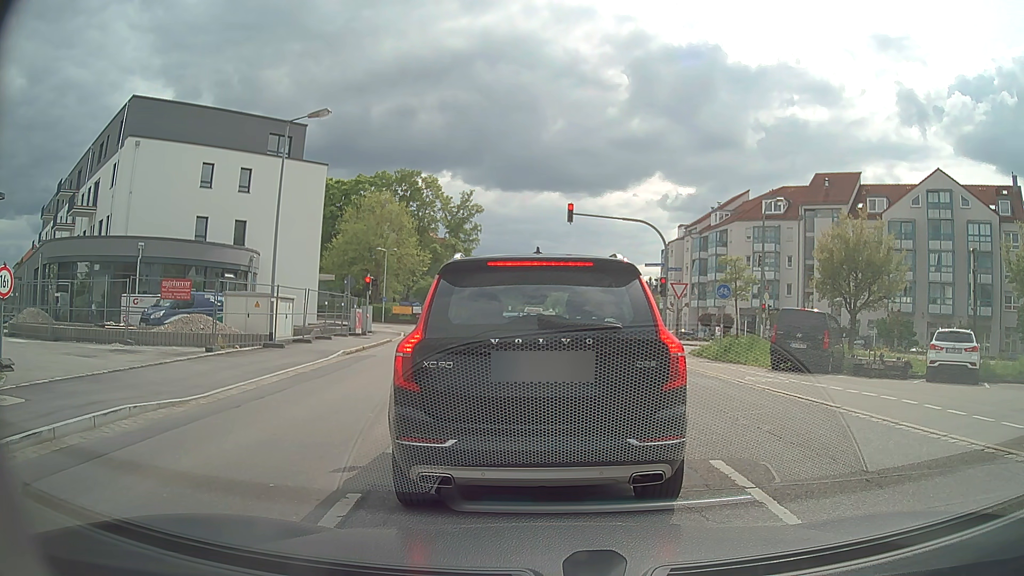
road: secondary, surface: asphalt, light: Day
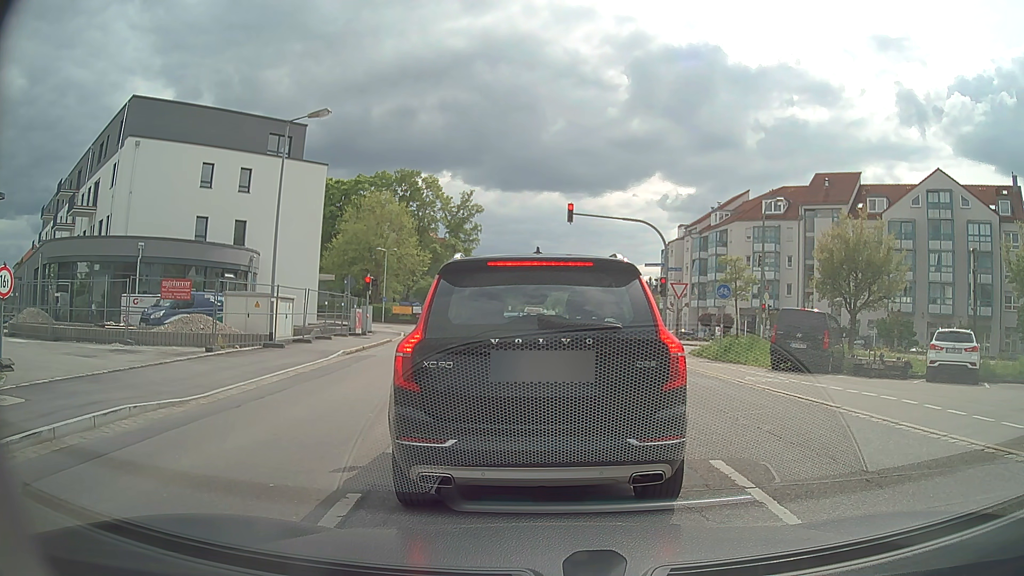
(0.0, 0.0) m; 0°
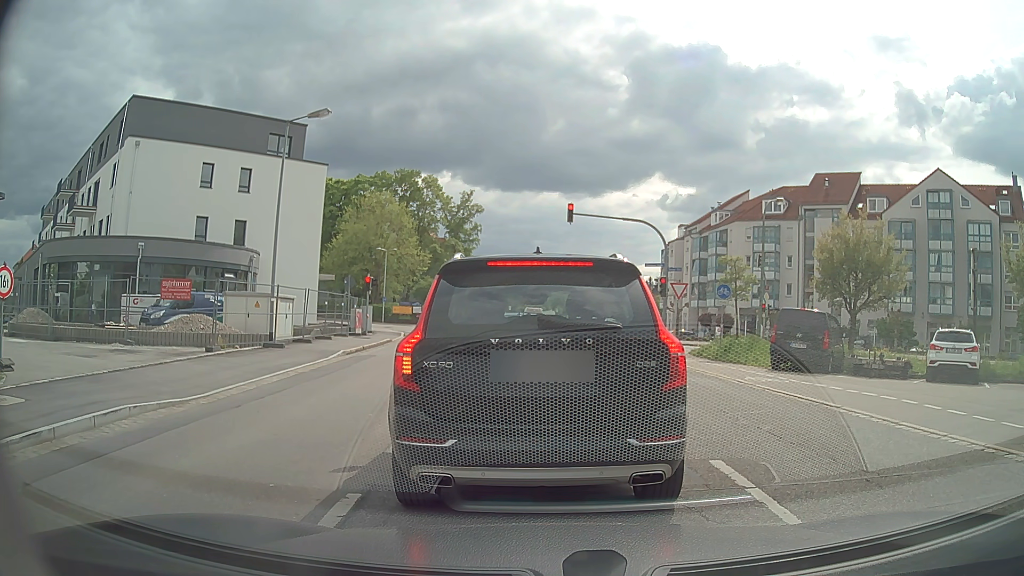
(0.0, 0.0) m; 0°
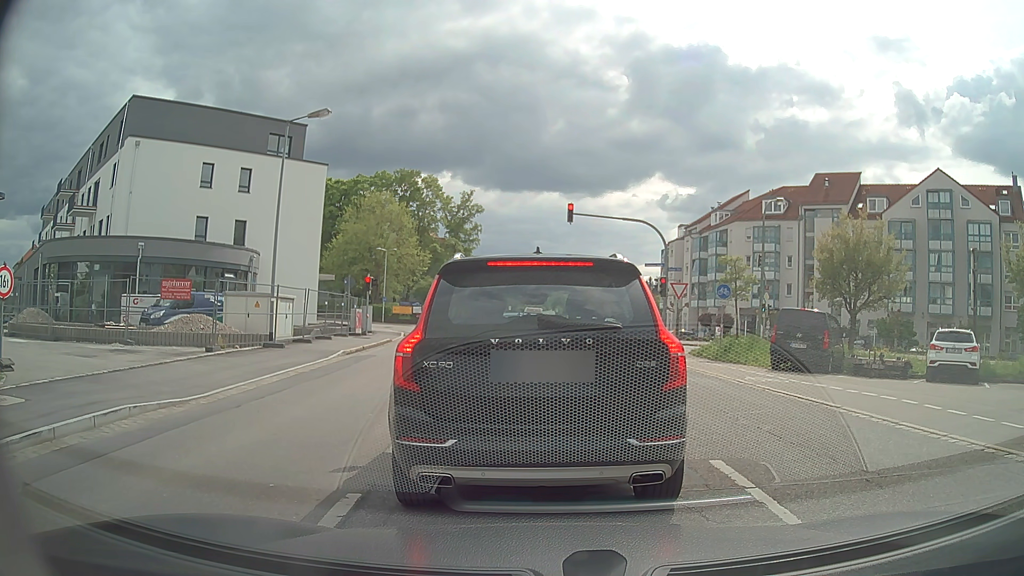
(0.0, 0.0) m; 0°
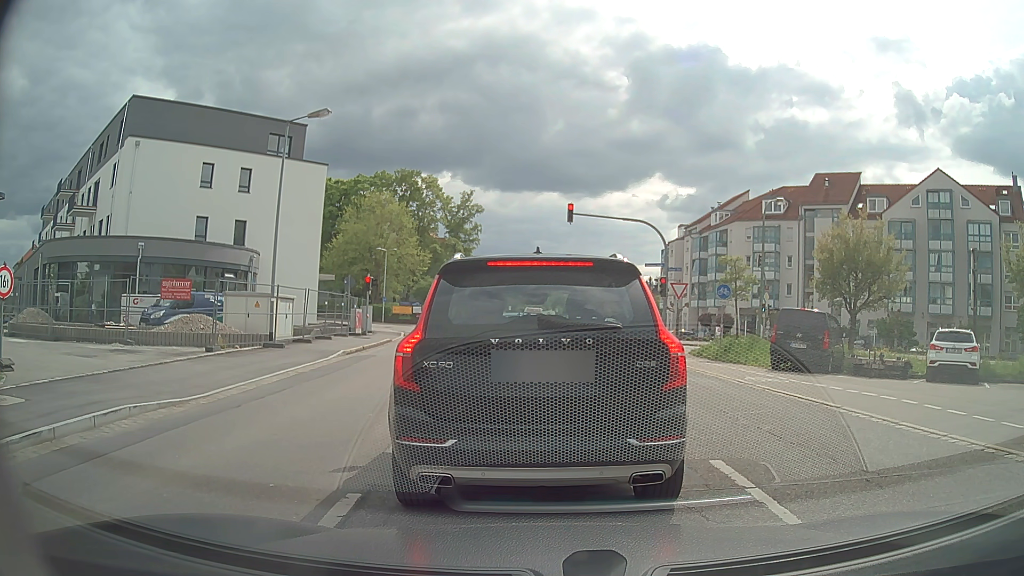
(0.0, 0.0) m; 0°
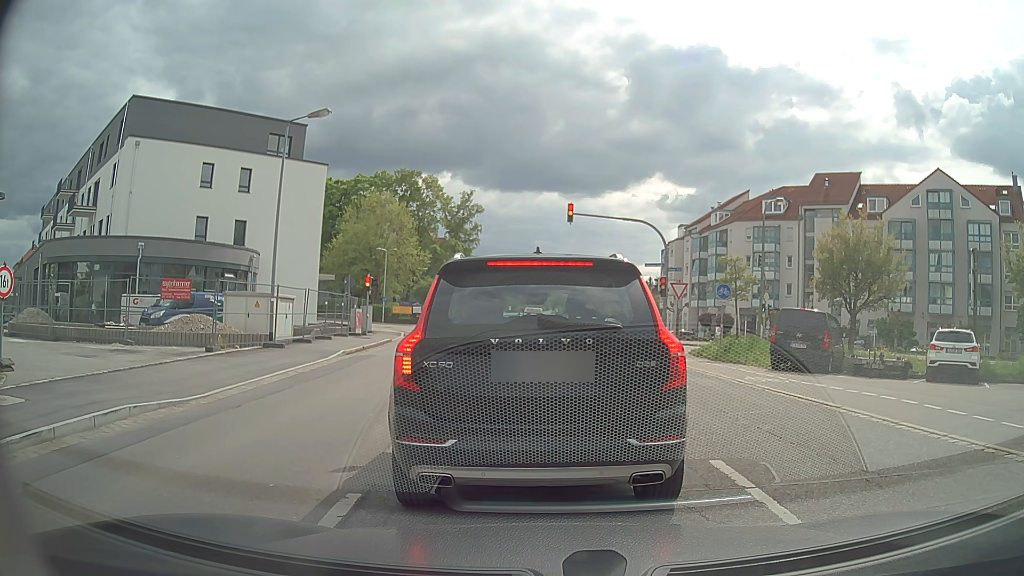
(0.0, 0.0) m; 0°
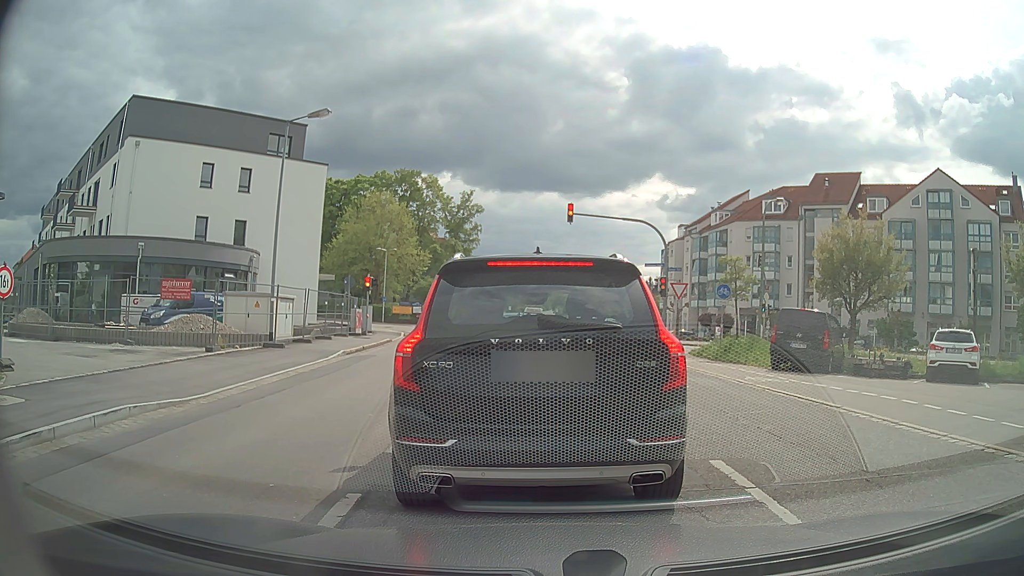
(0.0, 0.0) m; 0°
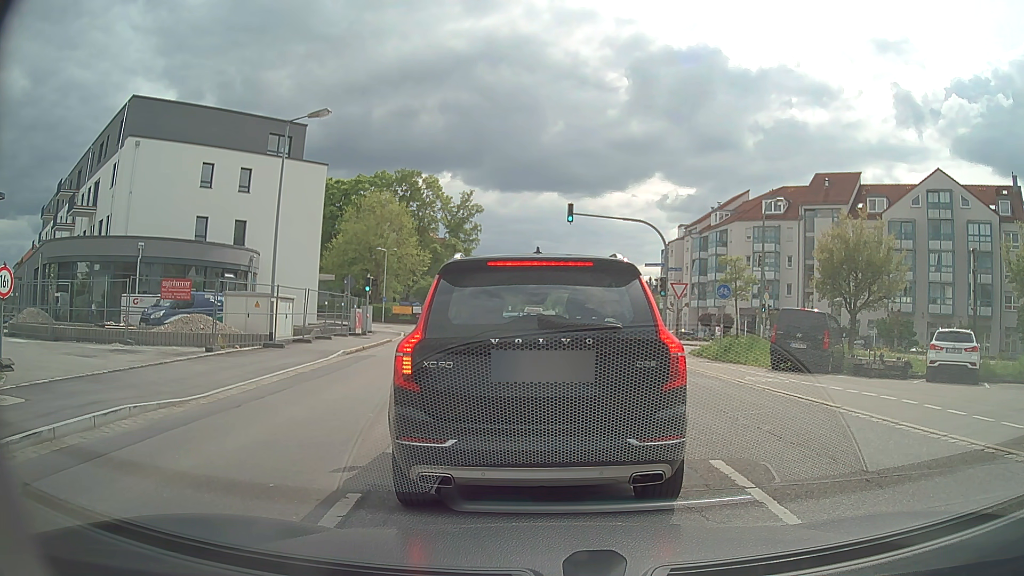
(0.0, 0.0) m; 0°
